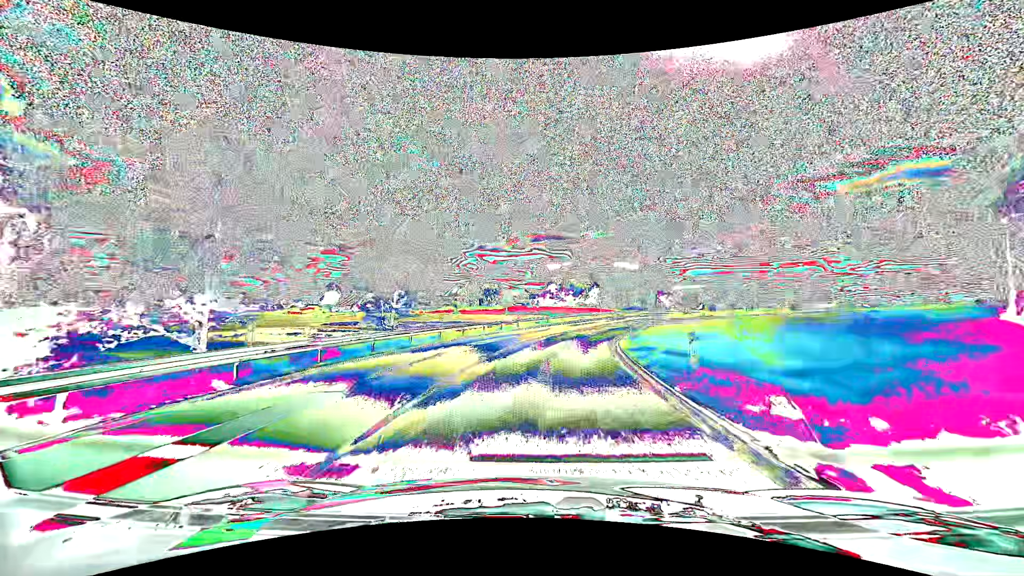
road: motorway_link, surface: asphalt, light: Day
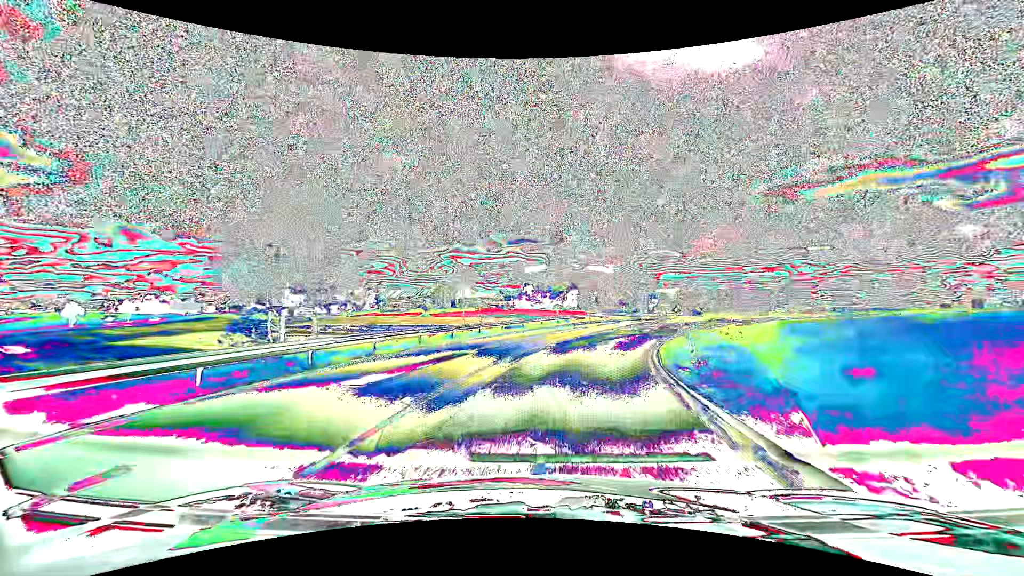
(+0.3, +13.1) m; +2°
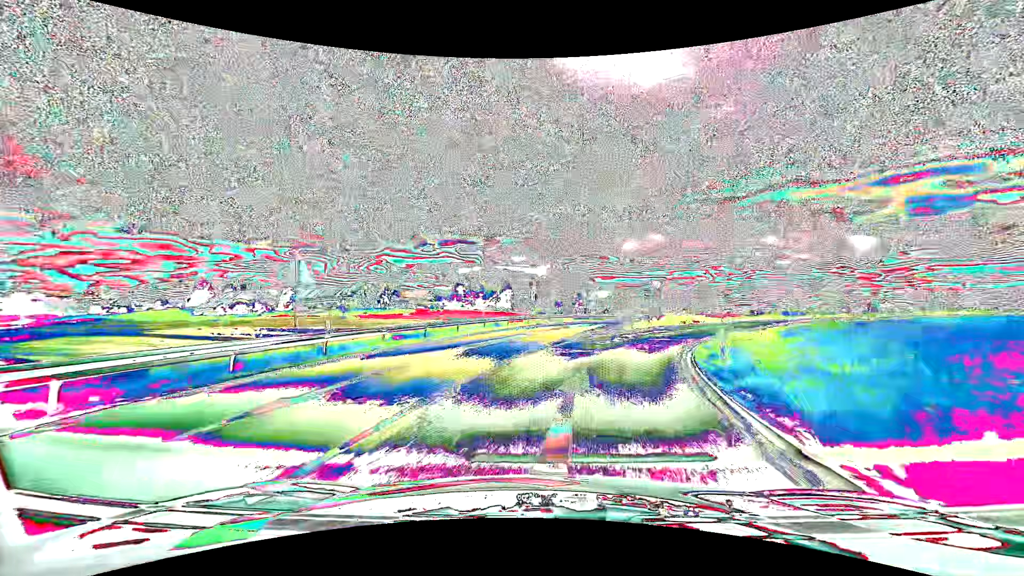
(+0.8, +13.8) m; +7°
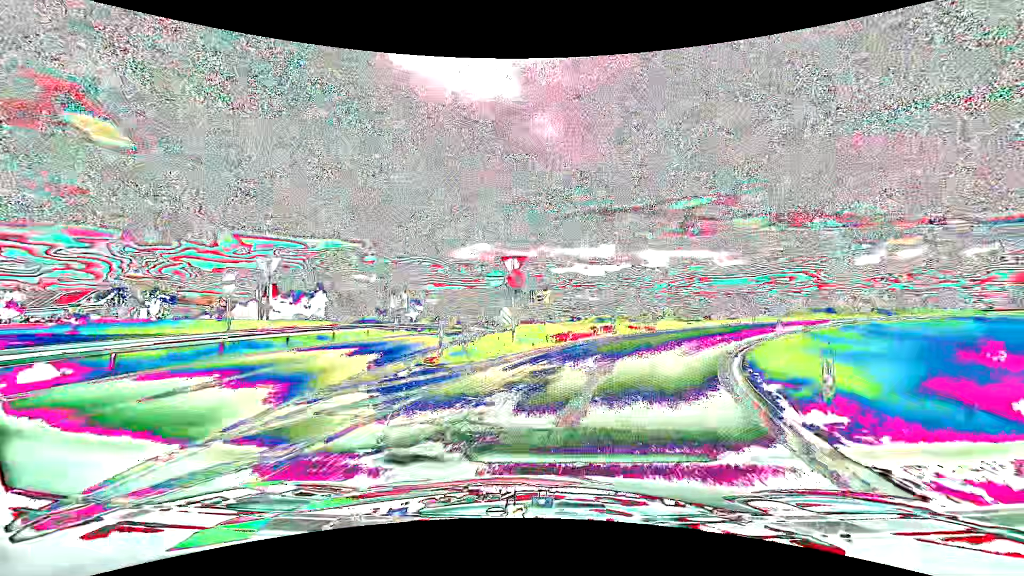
(+3.2, +20.9) m; +19°
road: motorway
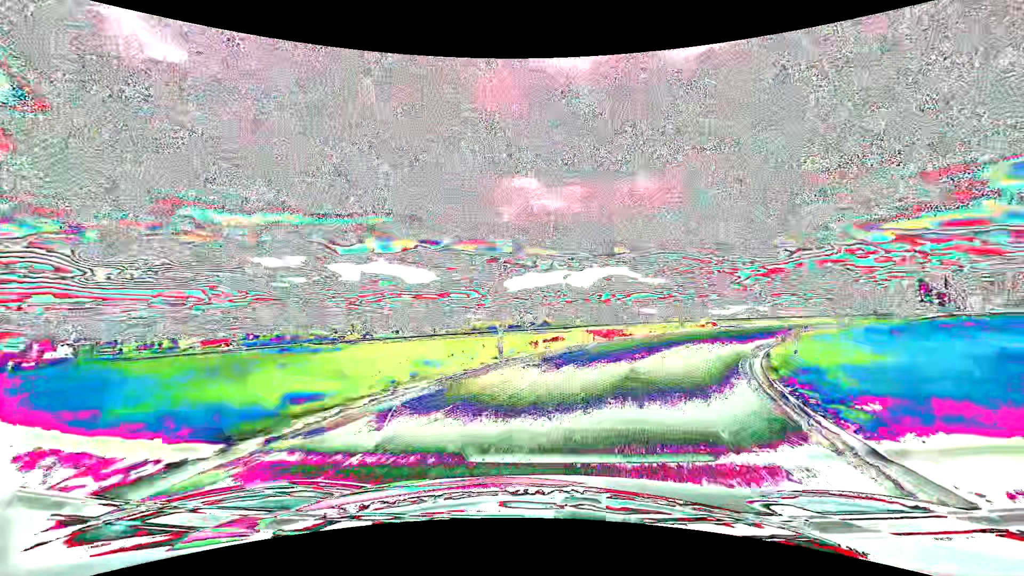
(+7.5, +25.4) m; +34°
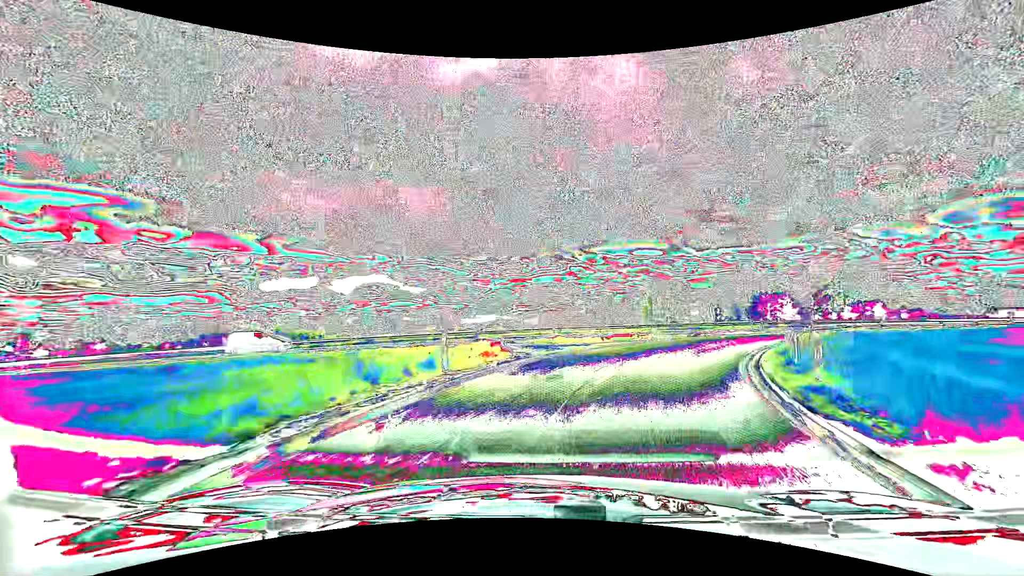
(+4.3, +18.7) m; +27°
